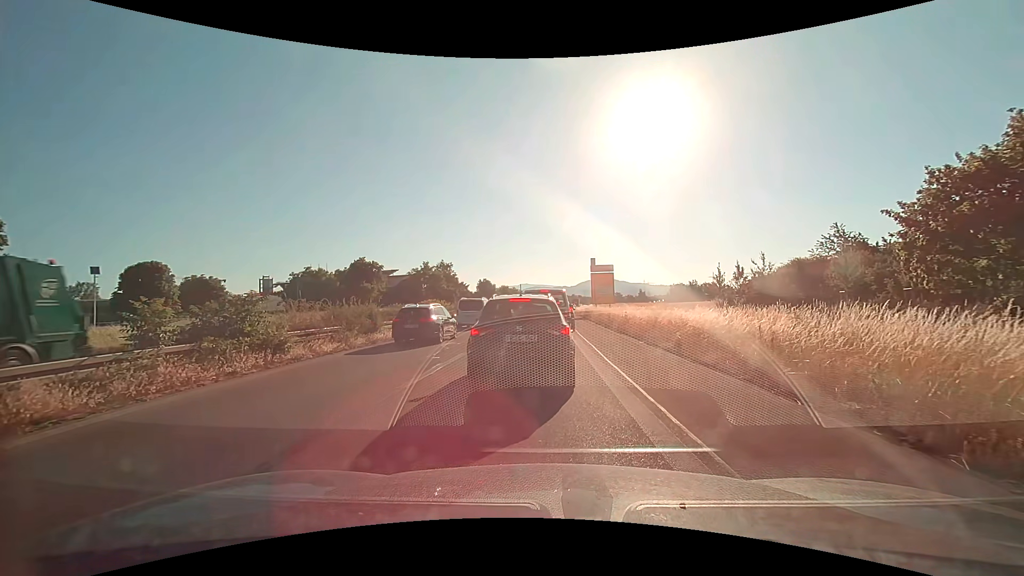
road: trunk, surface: asphalt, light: Day
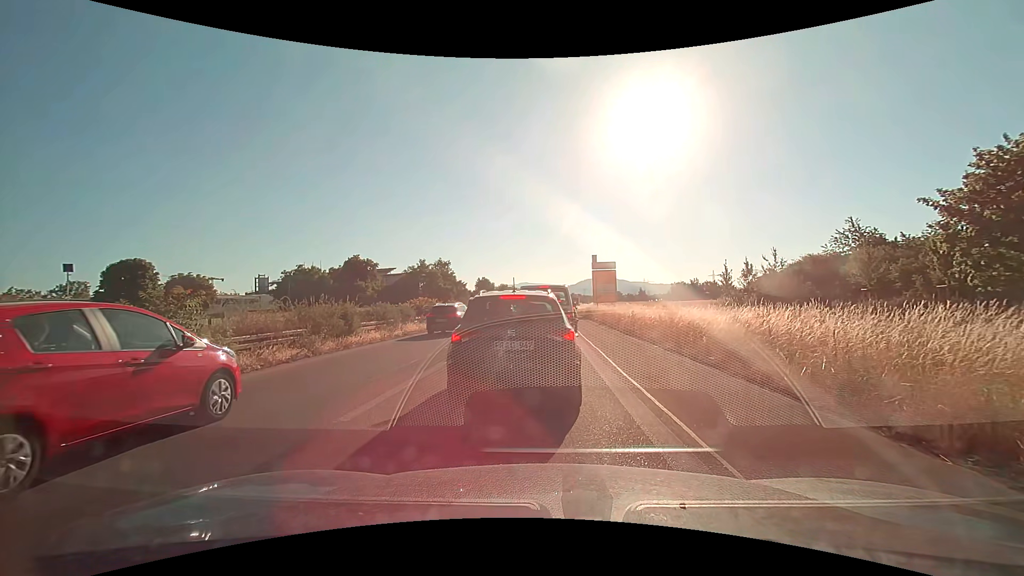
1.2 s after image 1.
(0.0, +2.4) m; 0°
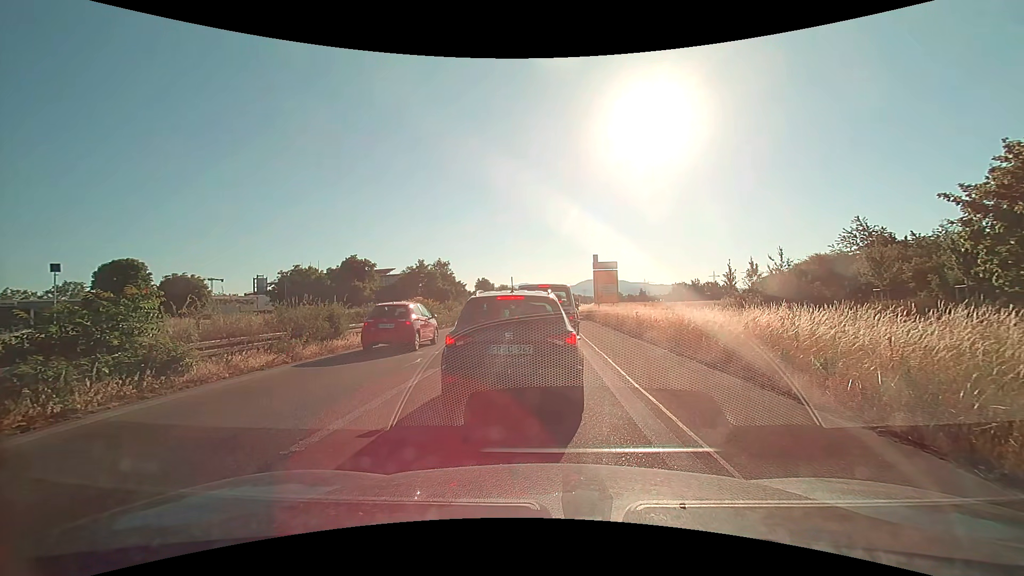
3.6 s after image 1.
(0.0, +1.1) m; 0°
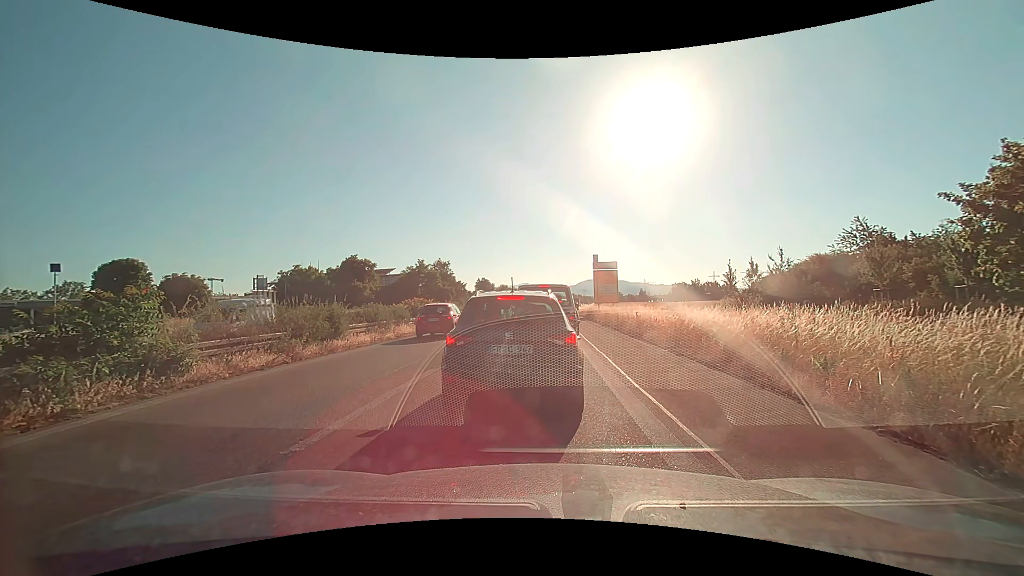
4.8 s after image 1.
(0.0, 0.0) m; 0°
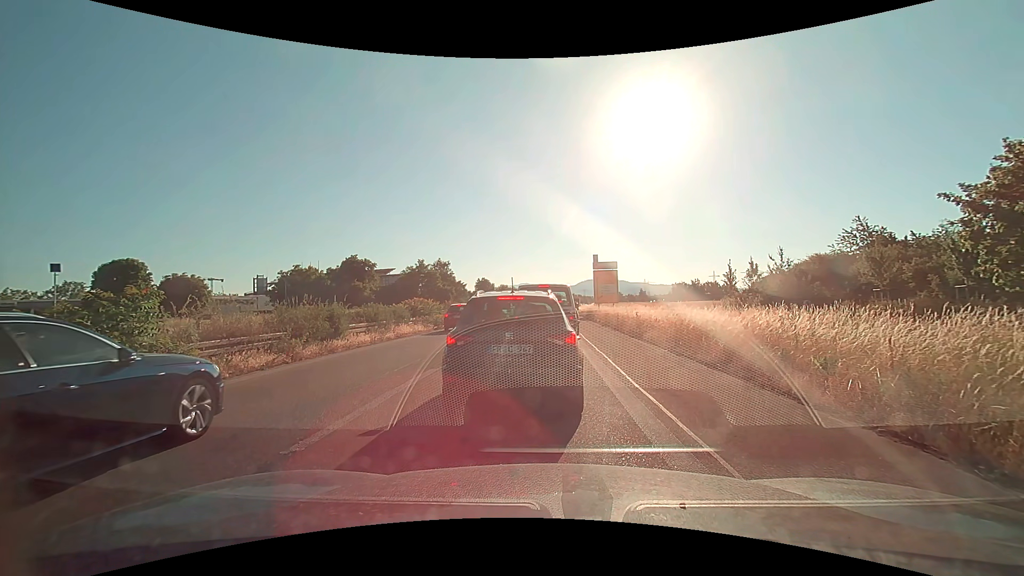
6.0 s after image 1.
(0.0, 0.0) m; 0°
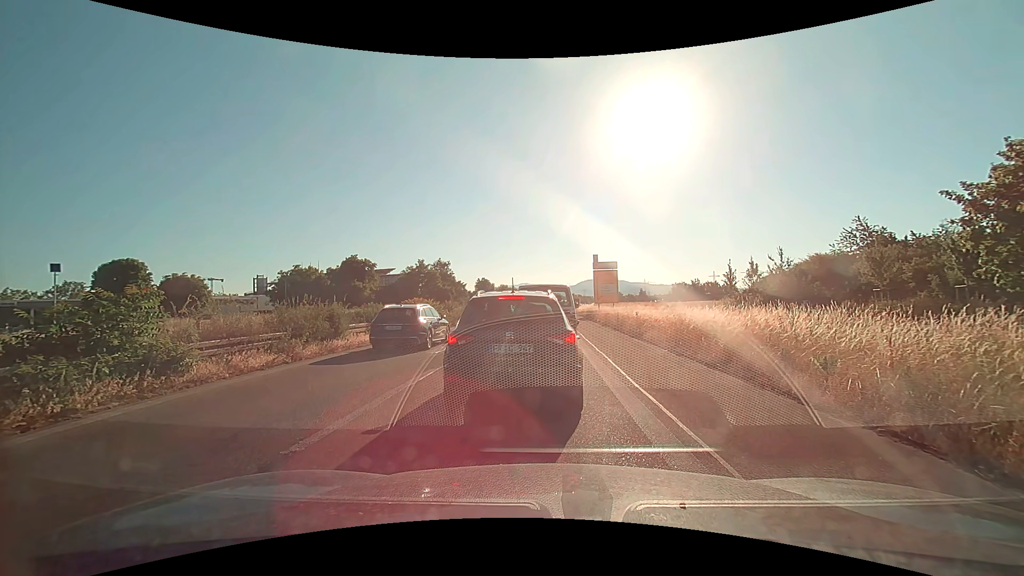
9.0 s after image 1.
(0.0, 0.0) m; 0°
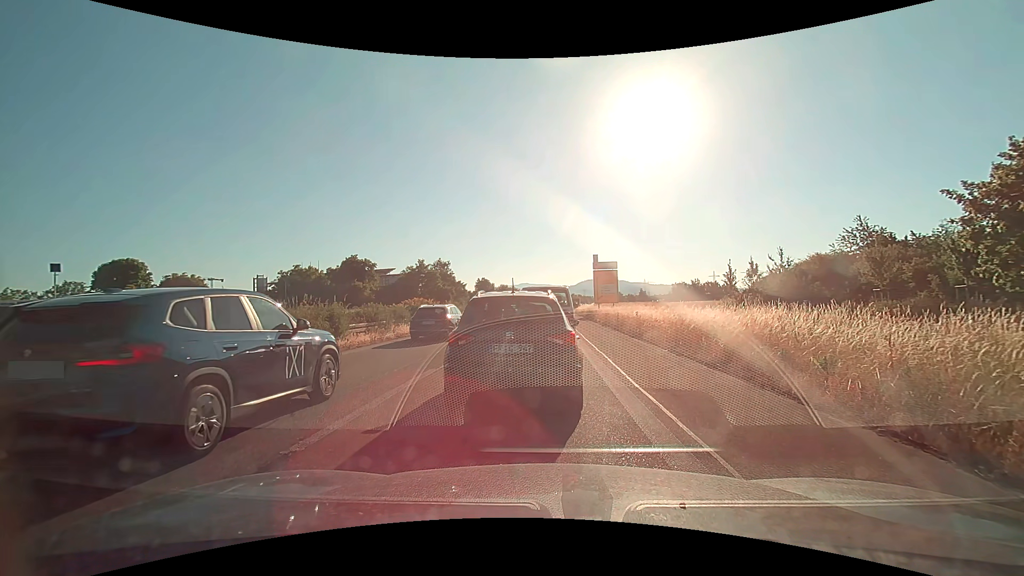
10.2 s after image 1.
(0.0, 0.0) m; 0°
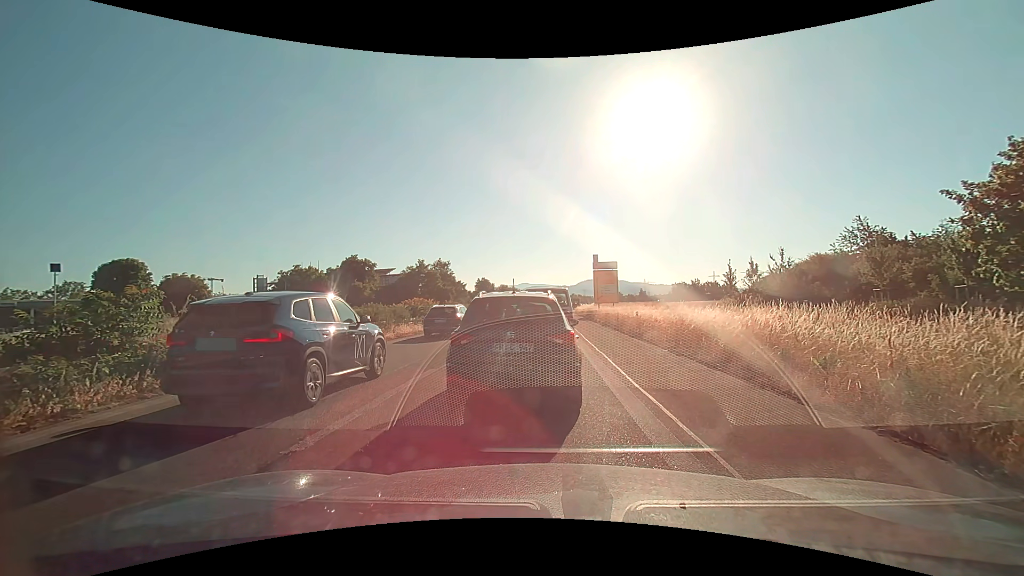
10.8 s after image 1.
(0.0, 0.0) m; 0°
